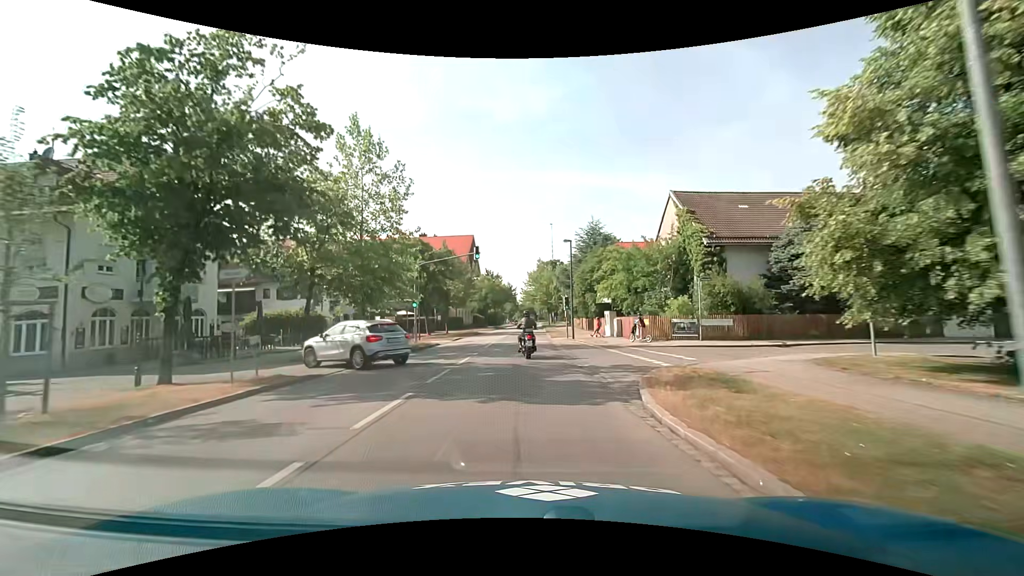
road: secondary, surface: asphalt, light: Day
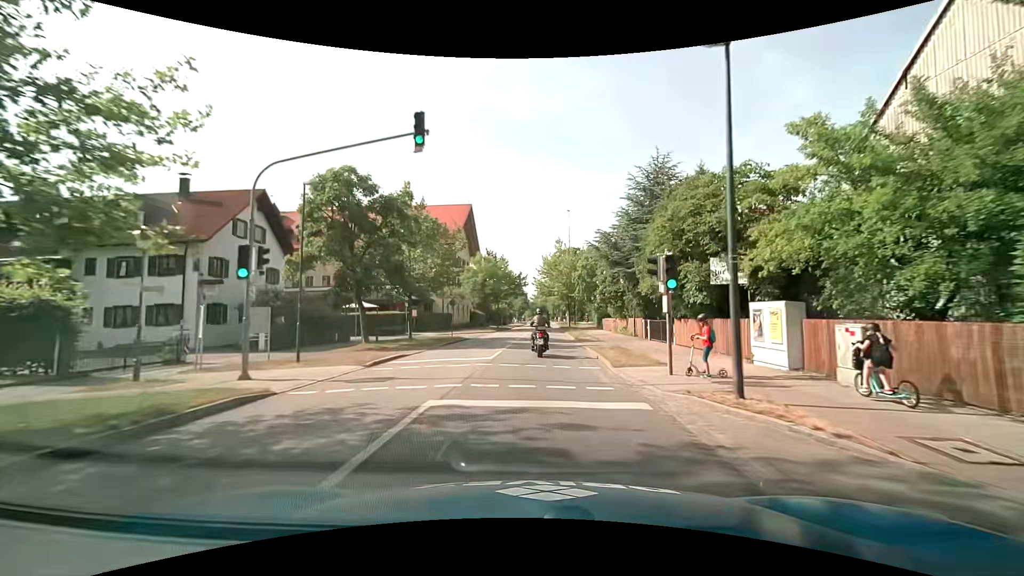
(-0.3, +22.1) m; -1°
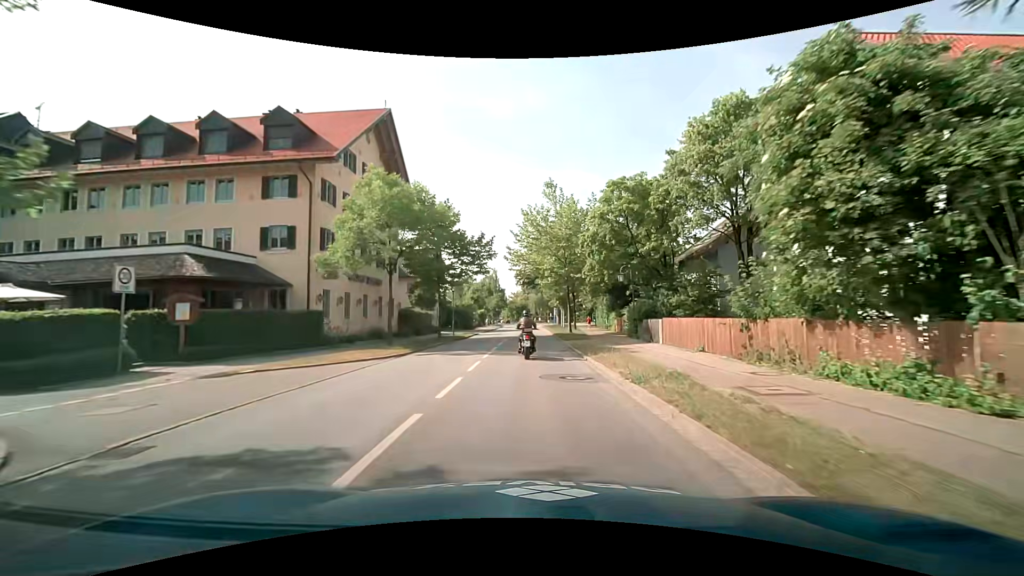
(+0.8, +30.3) m; +2°
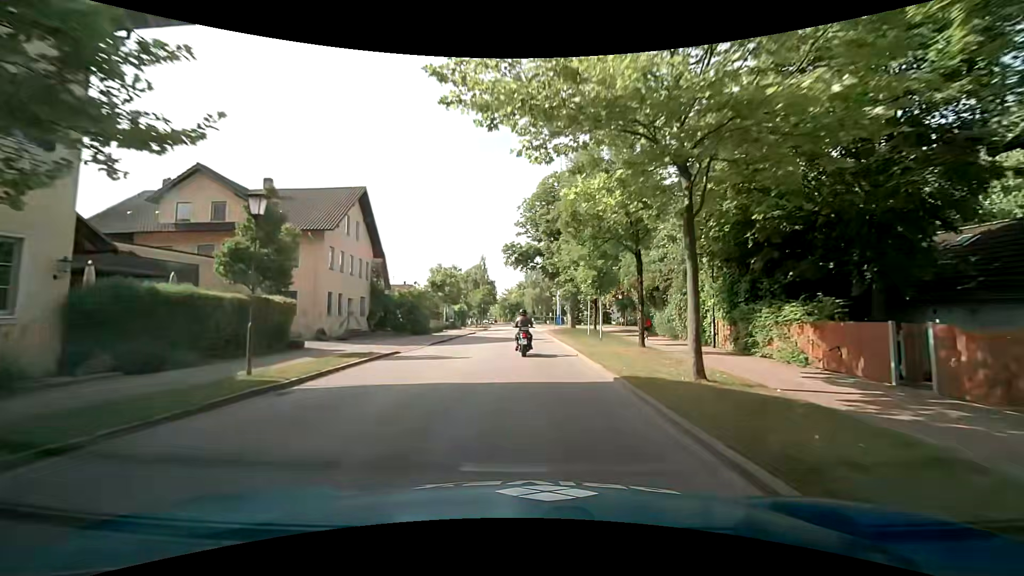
(+0.2, +30.3) m; 0°
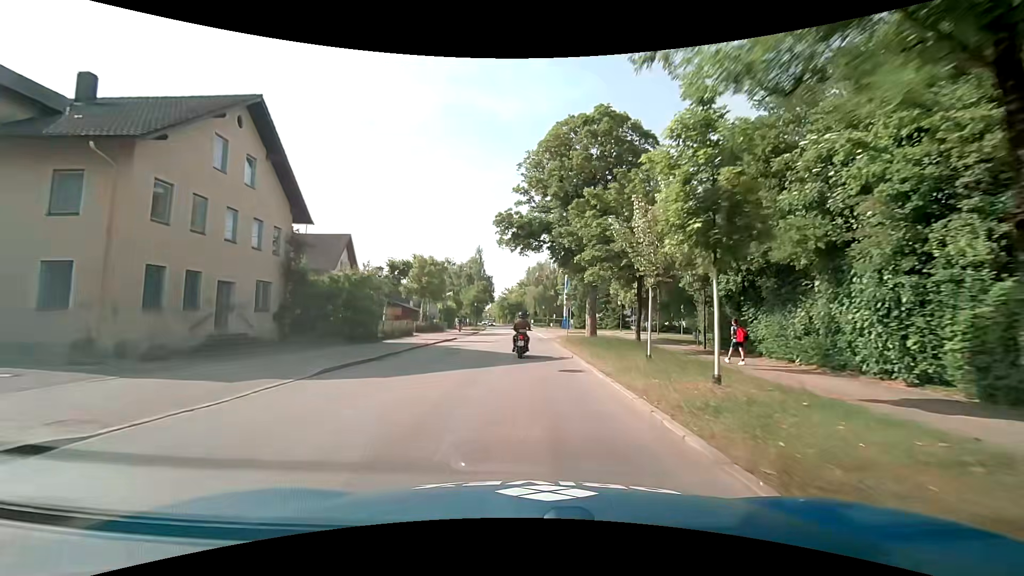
(+0.1, +15.1) m; 0°
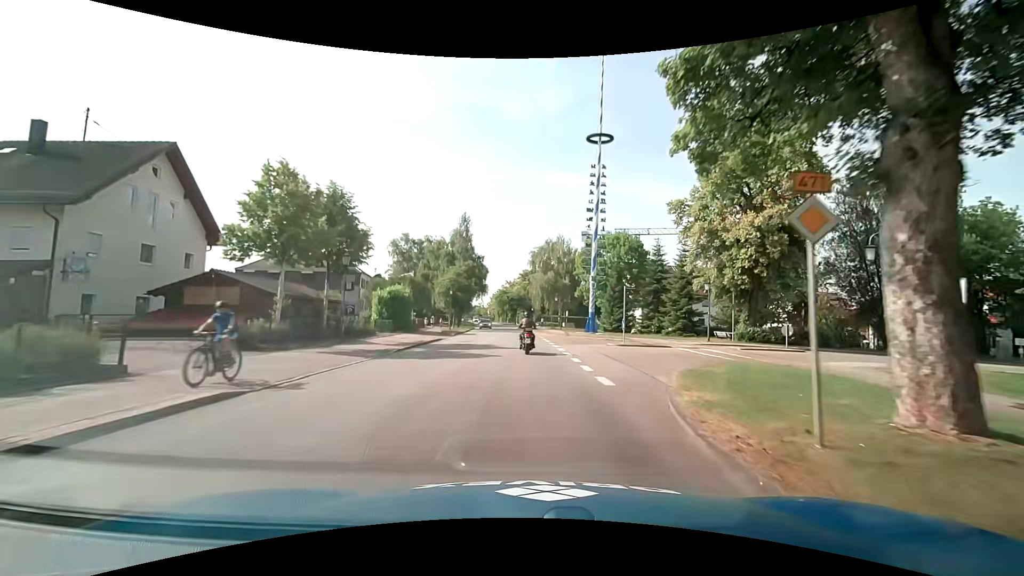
(-0.2, +30.0) m; 0°
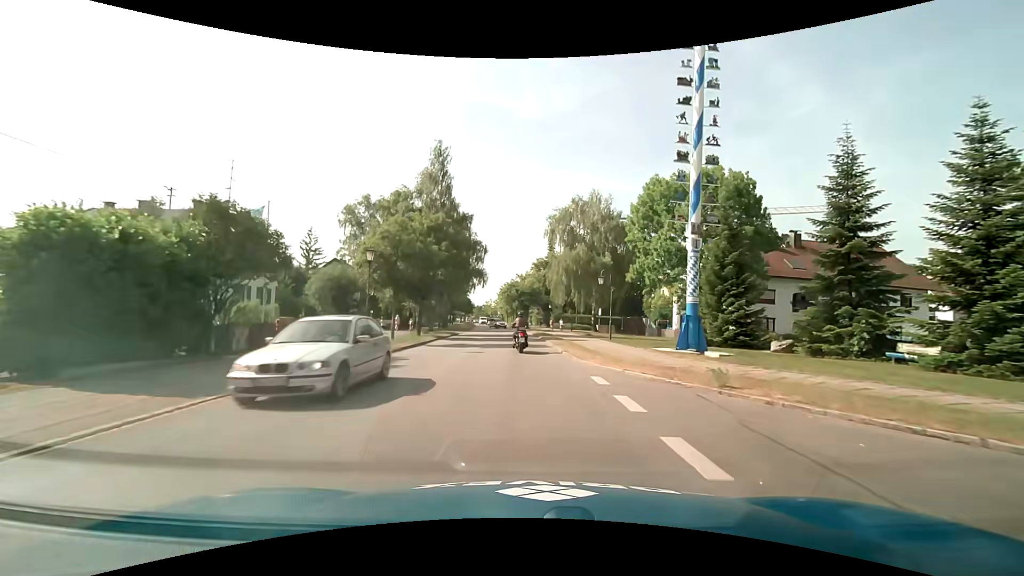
(-0.4, +30.0) m; -2°
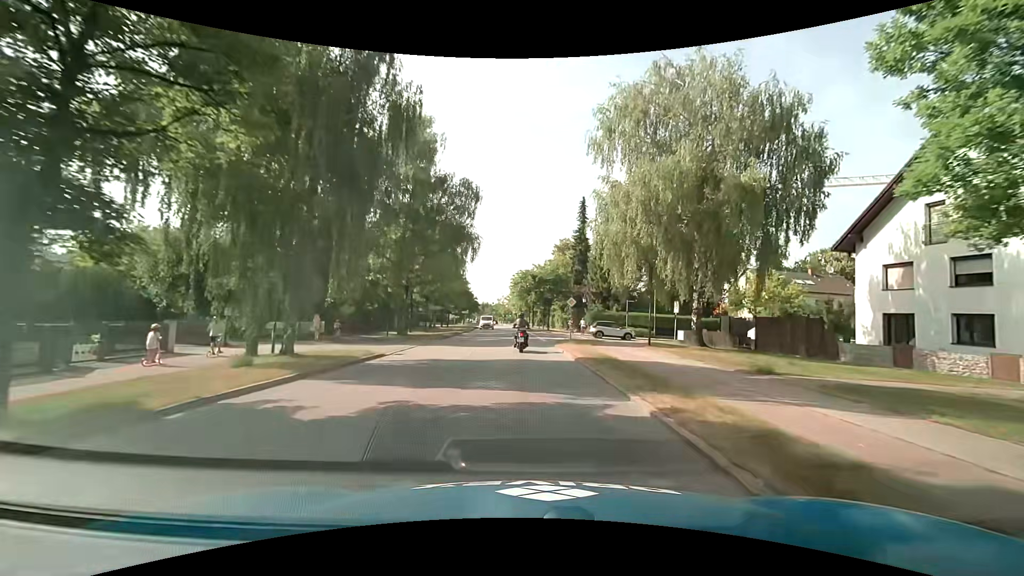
(-0.5, +29.7) m; -2°
(0, +10) (0, +20) (-1, +30) (-1, +40) (-1, +50) (-2, +60) (-2, +70) (-3, +80) (-4, +90) (-4, +100) m
